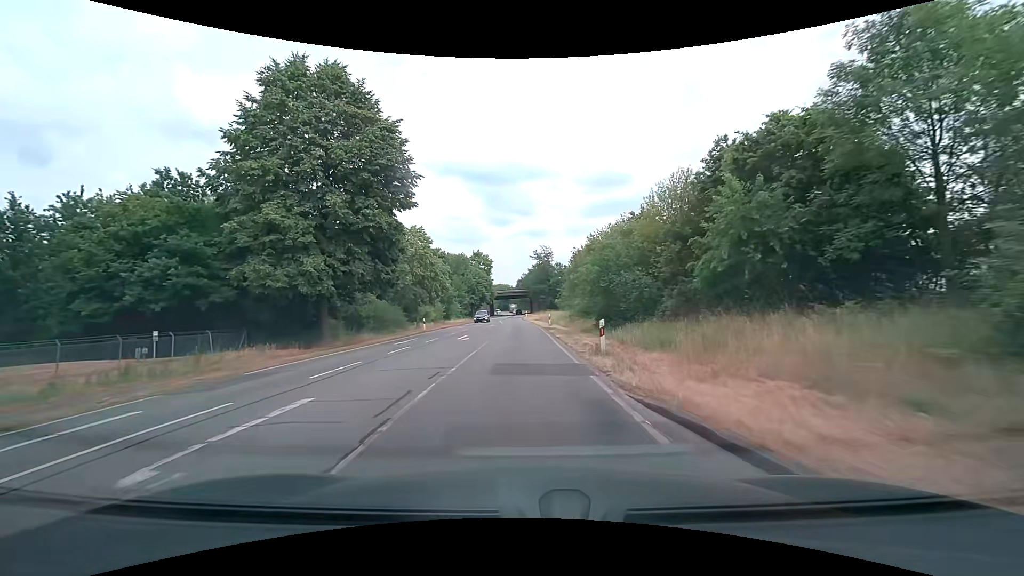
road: secondary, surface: asphalt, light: Day
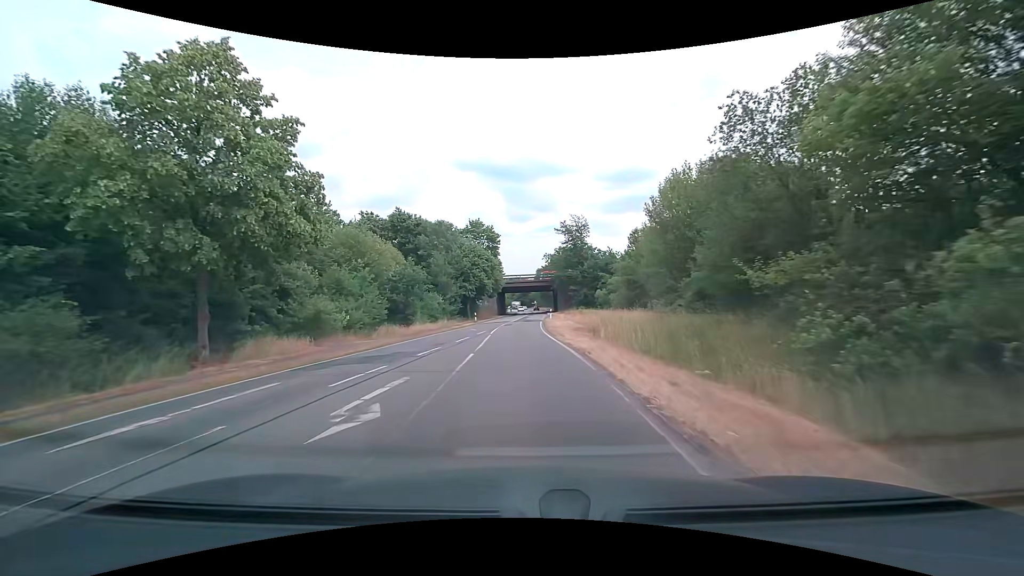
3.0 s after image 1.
(-0.2, +38.1) m; -2°
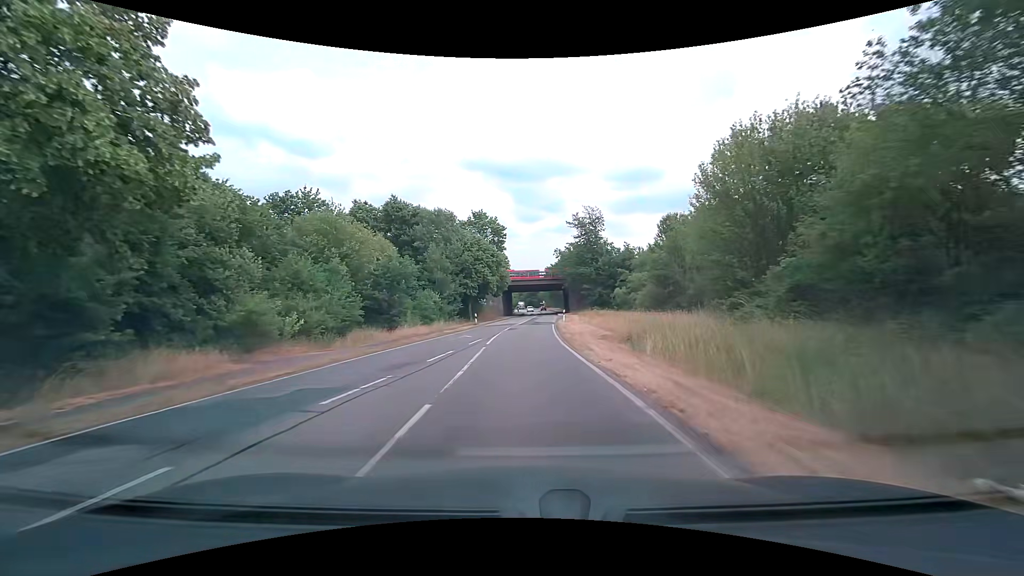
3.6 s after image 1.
(-0.1, +7.6) m; -1°
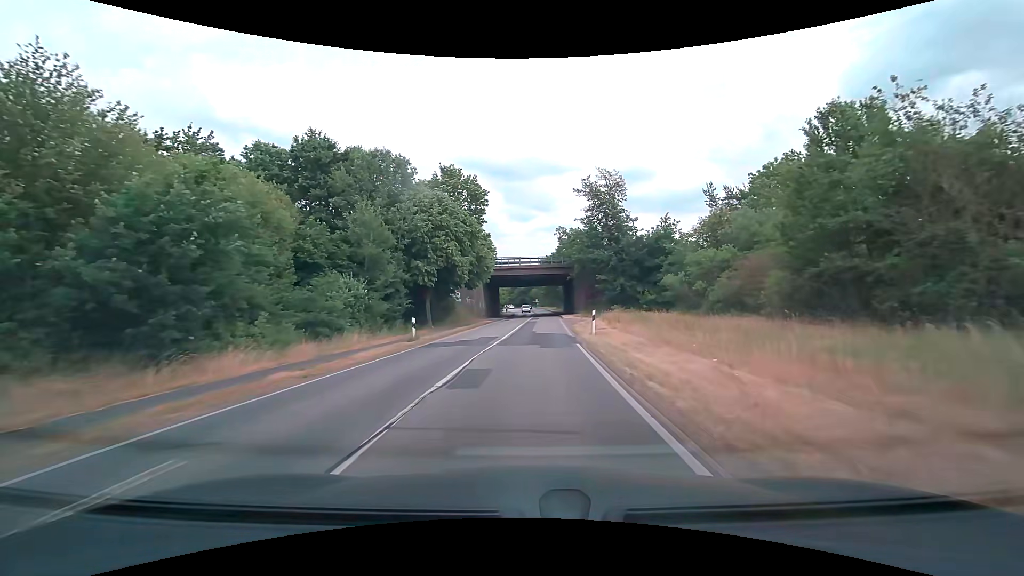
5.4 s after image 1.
(+0.2, +22.8) m; +1°
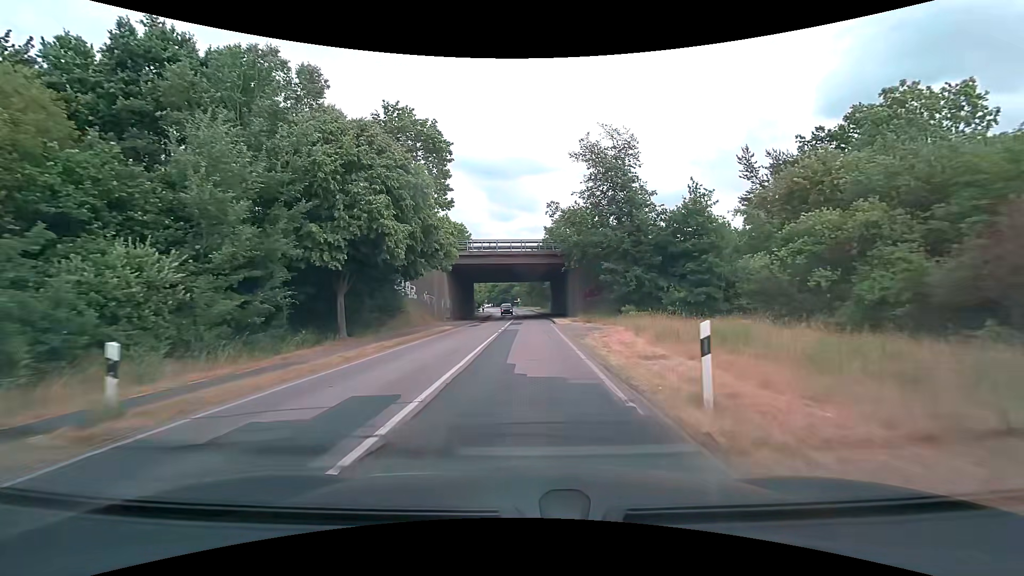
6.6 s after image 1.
(+0.2, +15.2) m; +2°
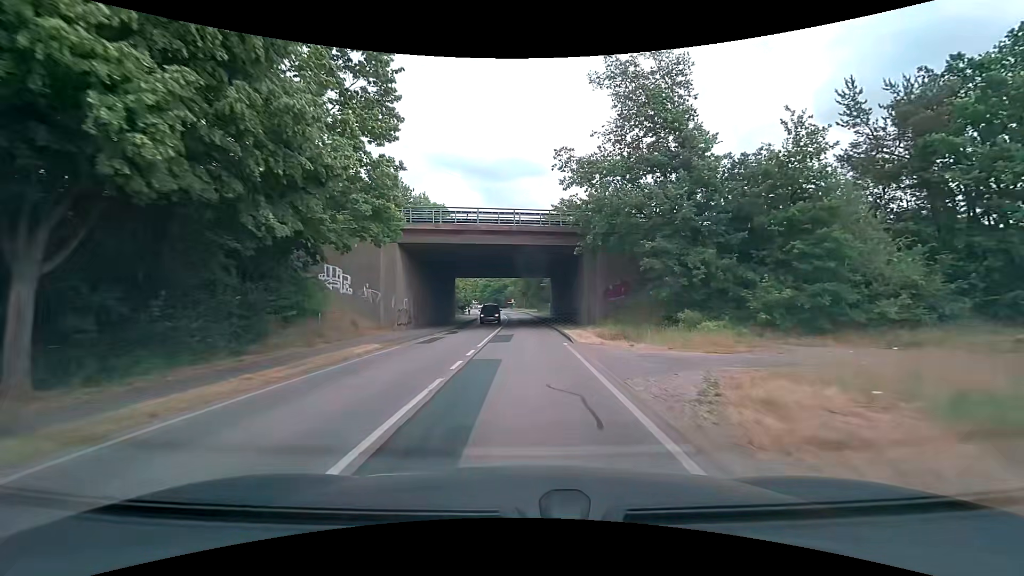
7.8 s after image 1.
(+0.1, +15.2) m; +1°
